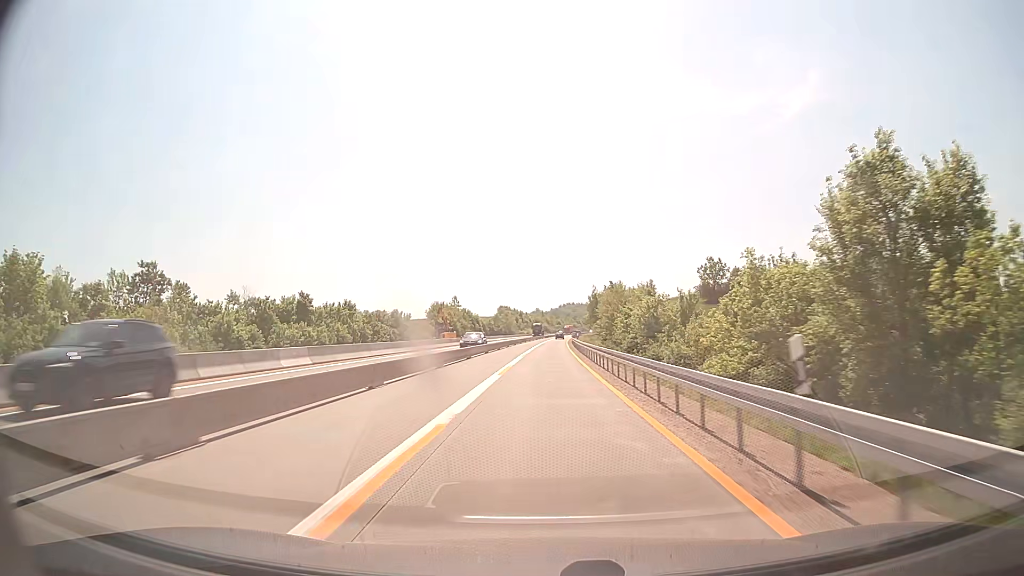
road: motorway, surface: concrete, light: Day
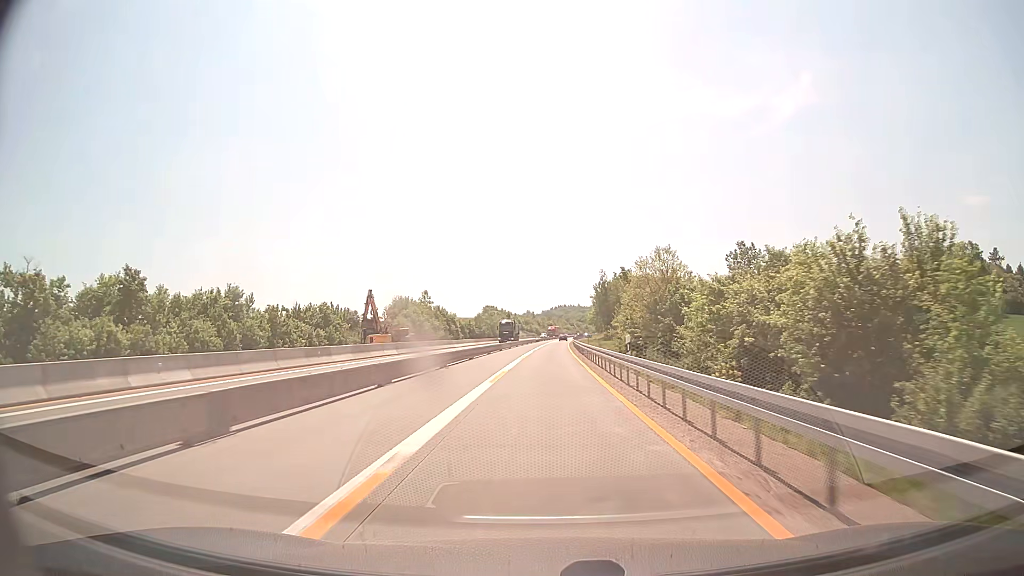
(+0.2, +39.0) m; +1°
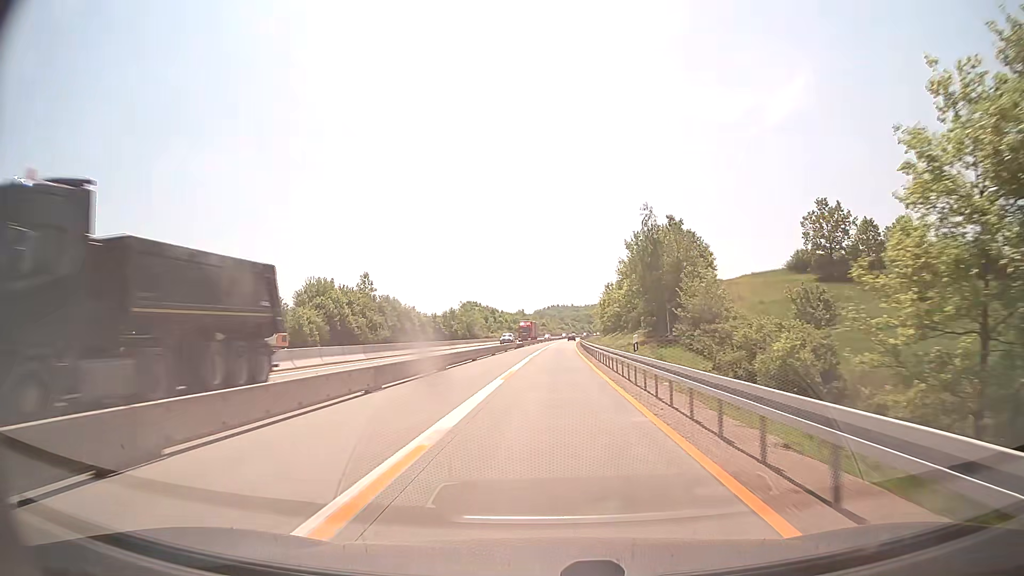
(+0.4, +52.0) m; +1°
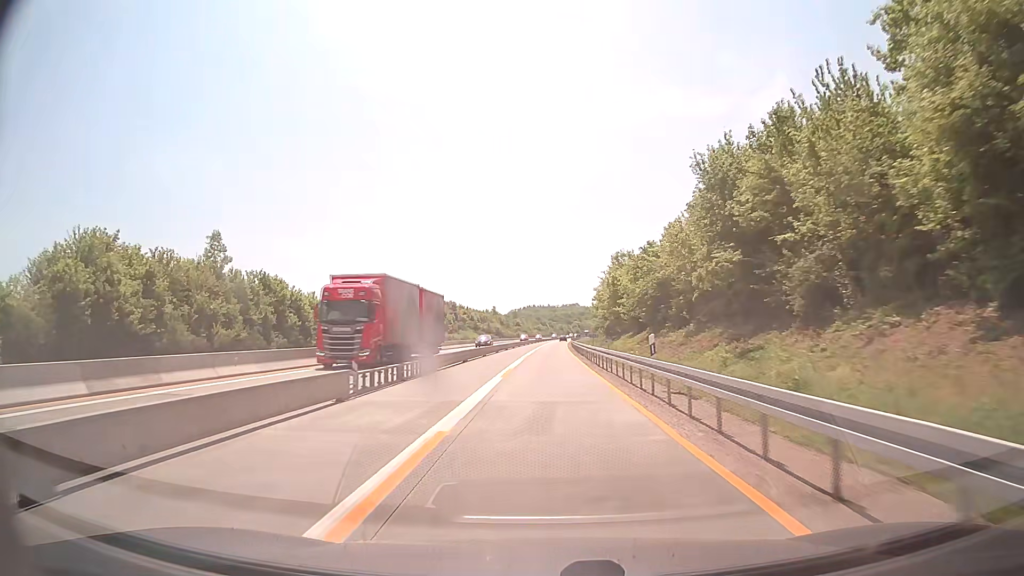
(+0.8, +52.0) m; +2°
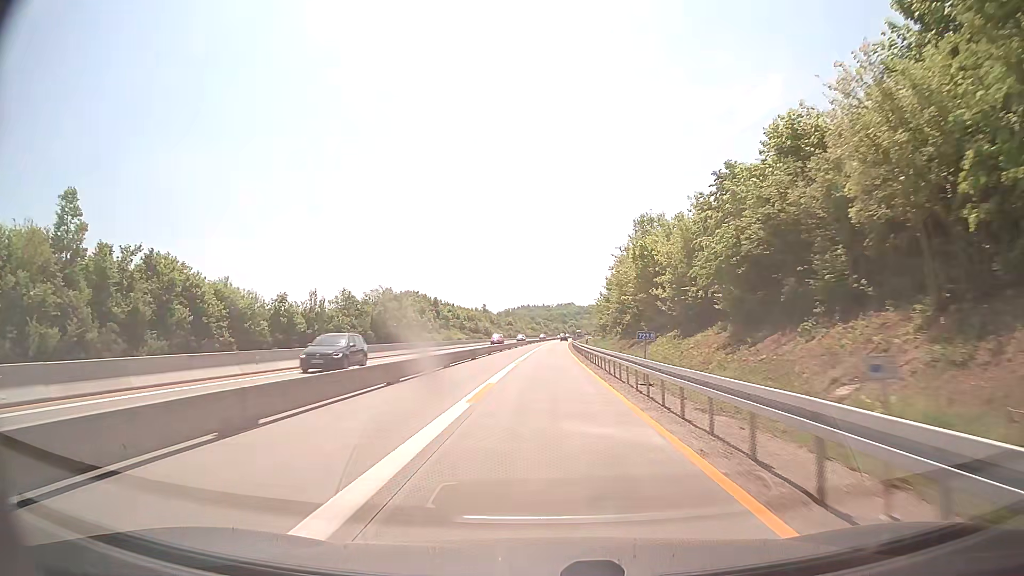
(+0.2, +26.0) m; +1°
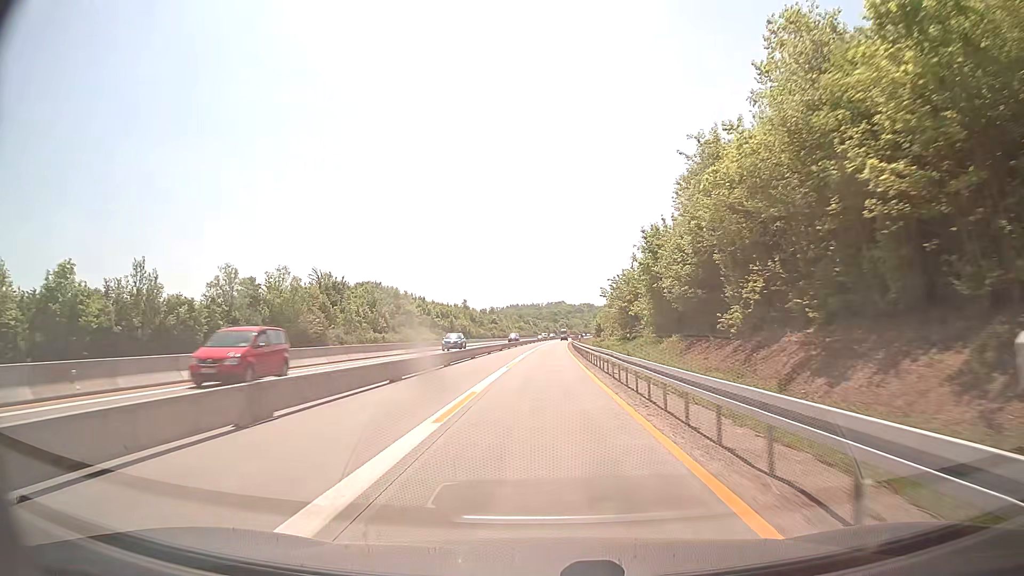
(+0.2, +39.0) m; +1°
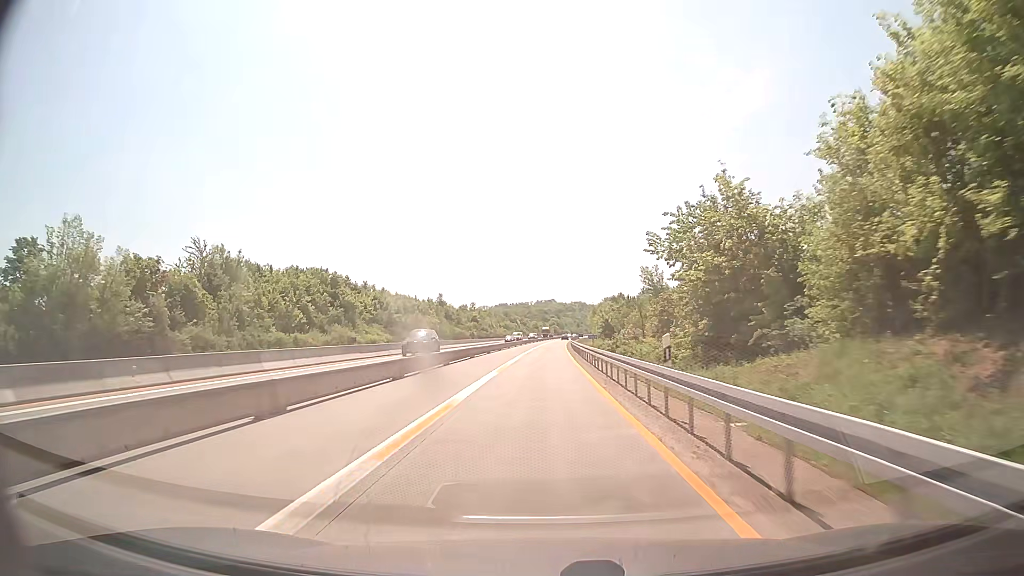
(+0.4, +39.0) m; +1°
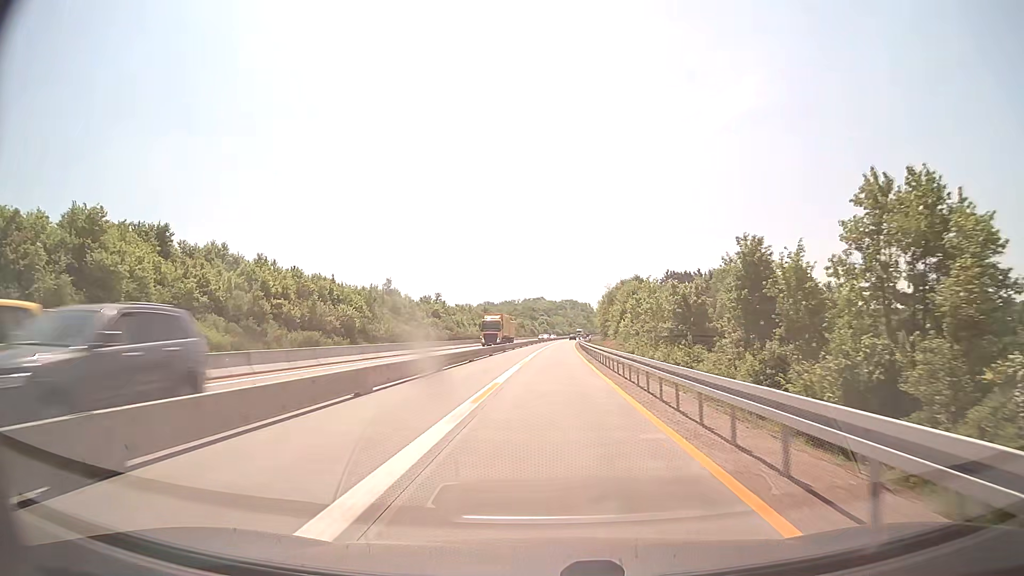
(0.0, +65.2) m; +1°
(0, +10) (0, +20) (0, +30) (+1, +40) (+1, +50) (+1, +60) (+1, +70) (+2, +80) (+2, +90) (+3, +100) m
